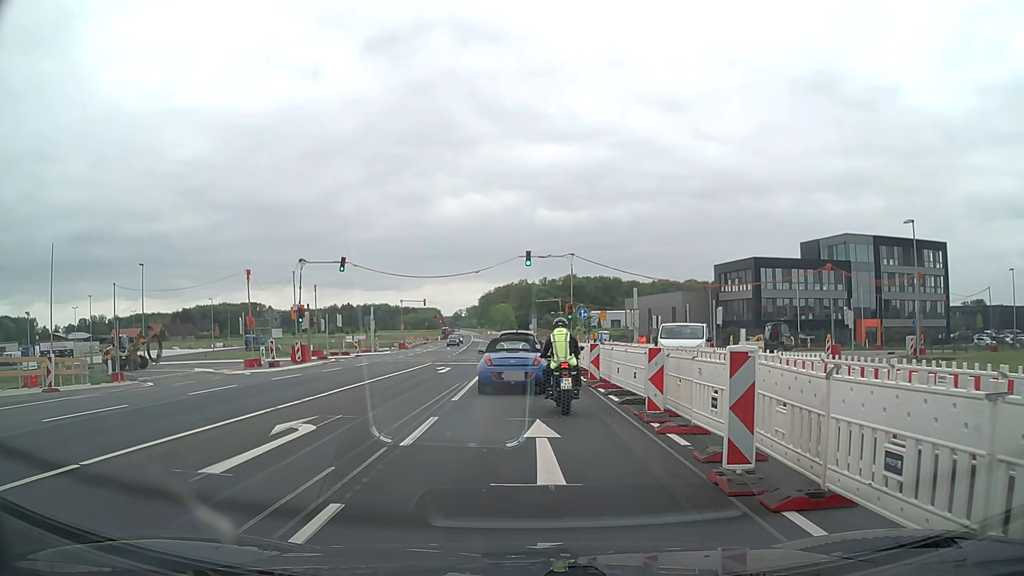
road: primary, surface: asphalt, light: Day
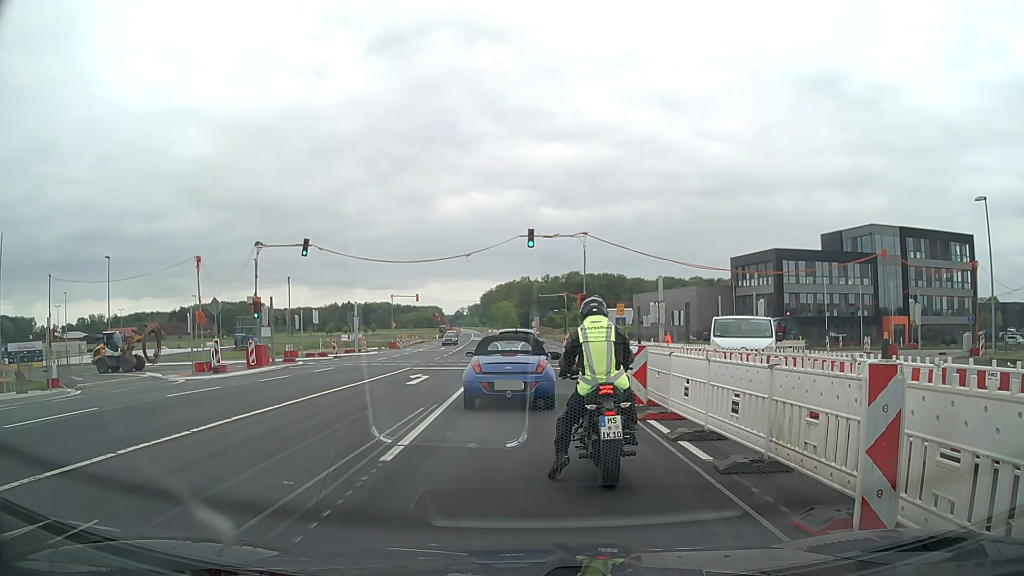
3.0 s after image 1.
(-0.1, +7.1) m; -1°
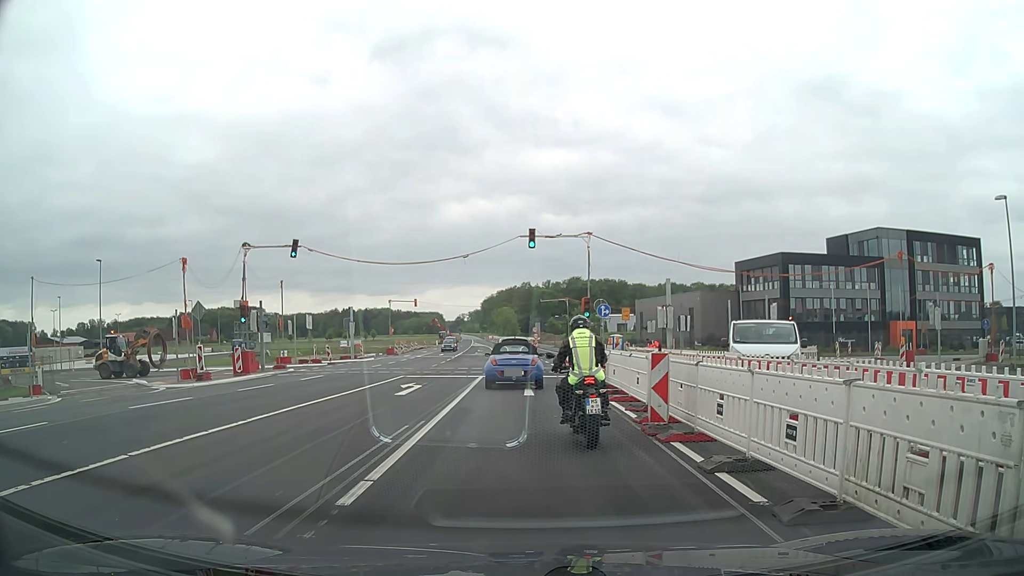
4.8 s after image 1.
(0.0, +1.8) m; 0°
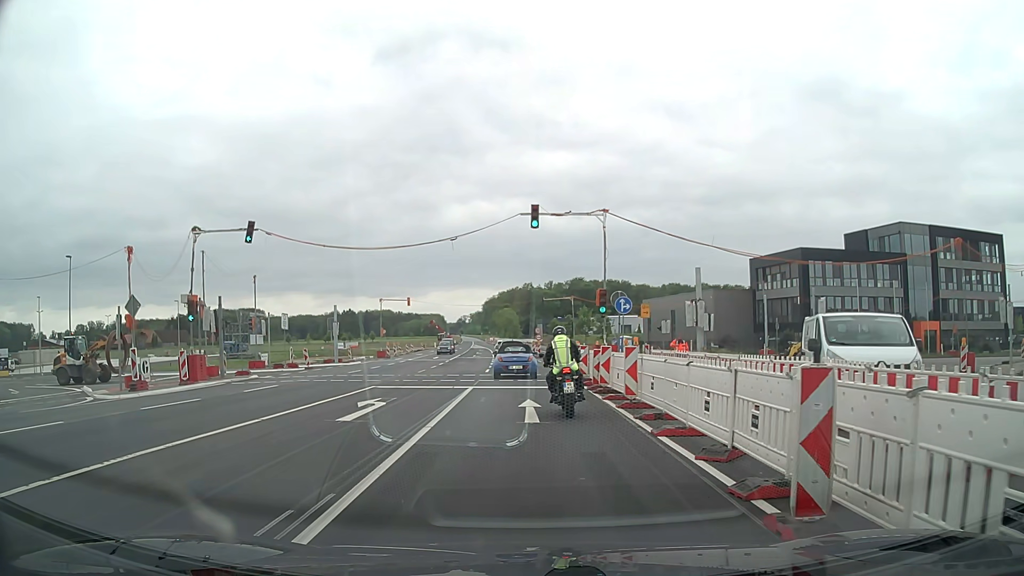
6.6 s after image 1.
(0.0, +5.8) m; -1°
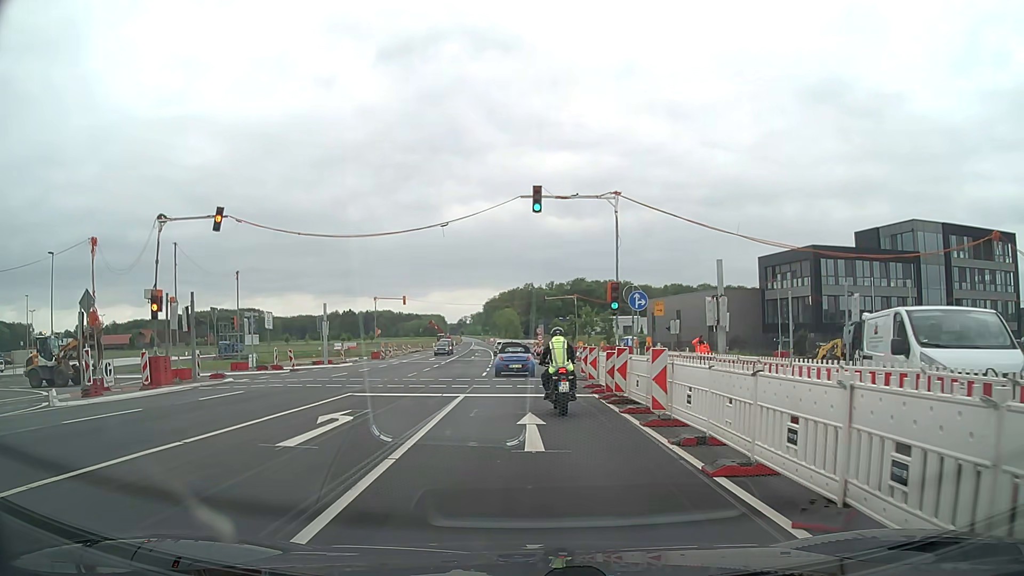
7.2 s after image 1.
(0.0, +3.1) m; 0°
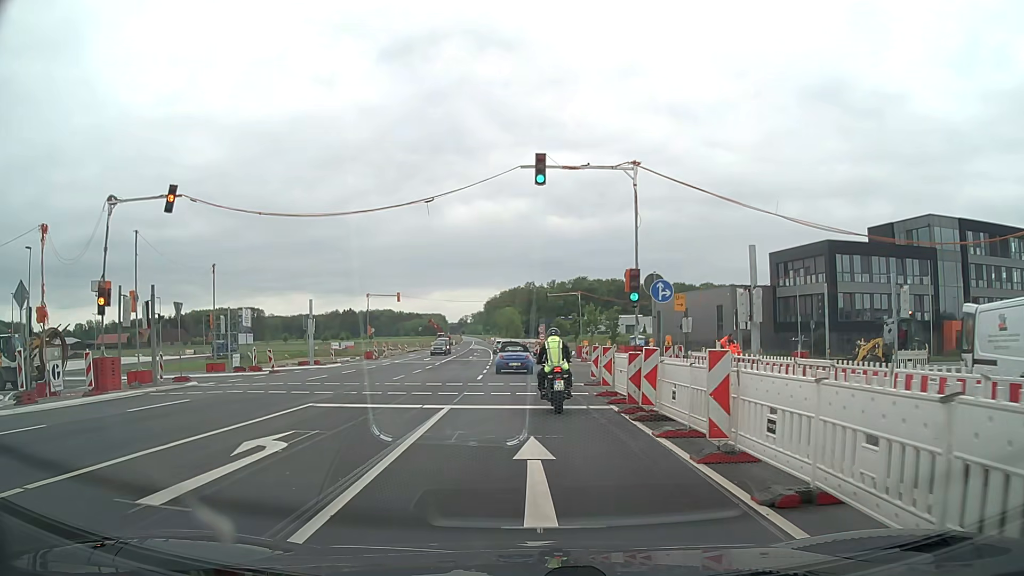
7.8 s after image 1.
(0.0, +3.7) m; 0°
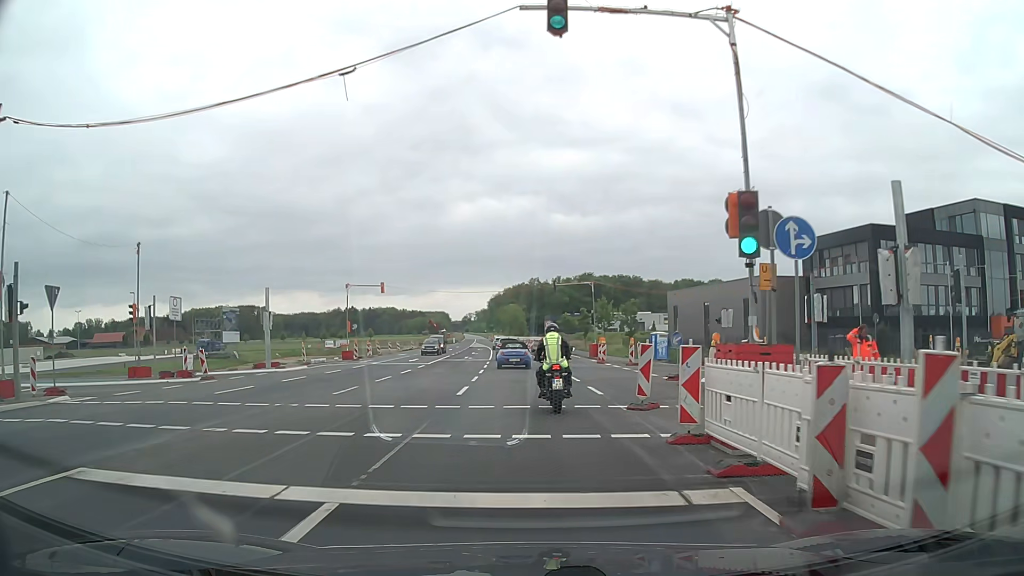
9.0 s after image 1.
(0.0, +9.0) m; 0°
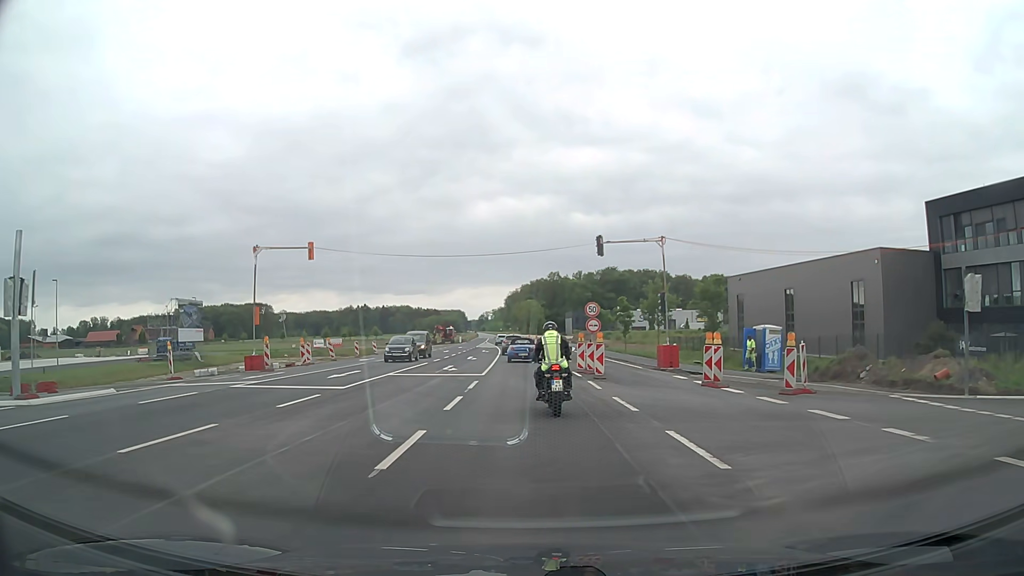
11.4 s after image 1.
(-0.3, +22.5) m; -1°
(0, +10) (0, +20) (0, +30) (-1, +40) (-1, +50) (-1, +60) (-2, +70) (-2, +80) (-3, +90) (-4, +100) m
